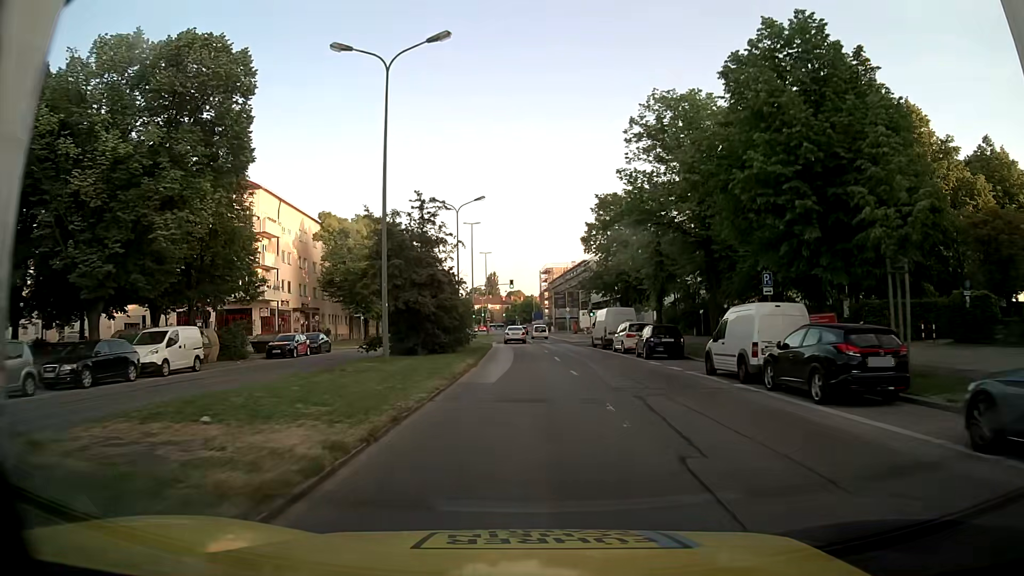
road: secondary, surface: asphalt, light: Day
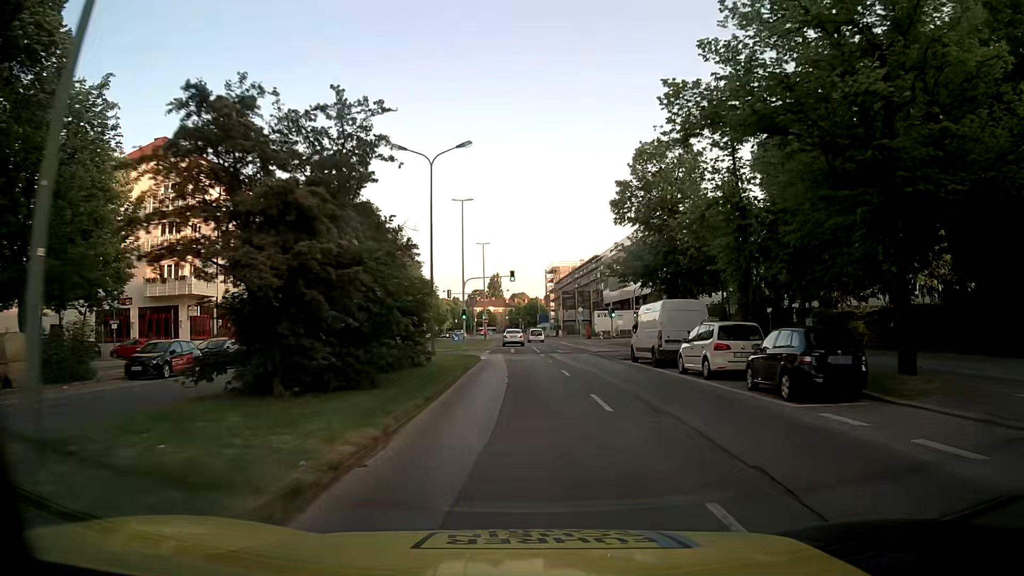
(0.0, +15.5) m; 0°
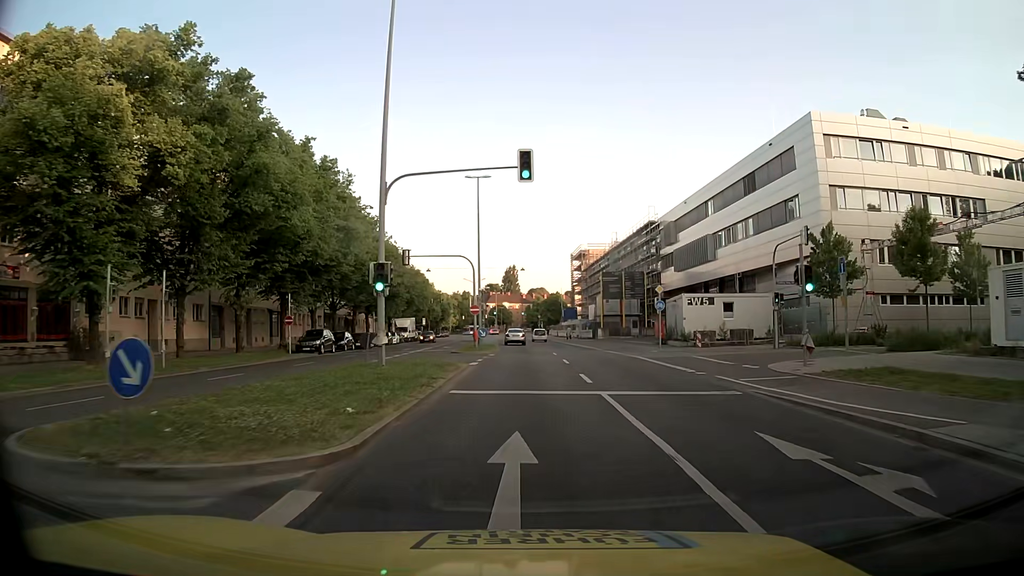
(-0.7, +38.8) m; -2°
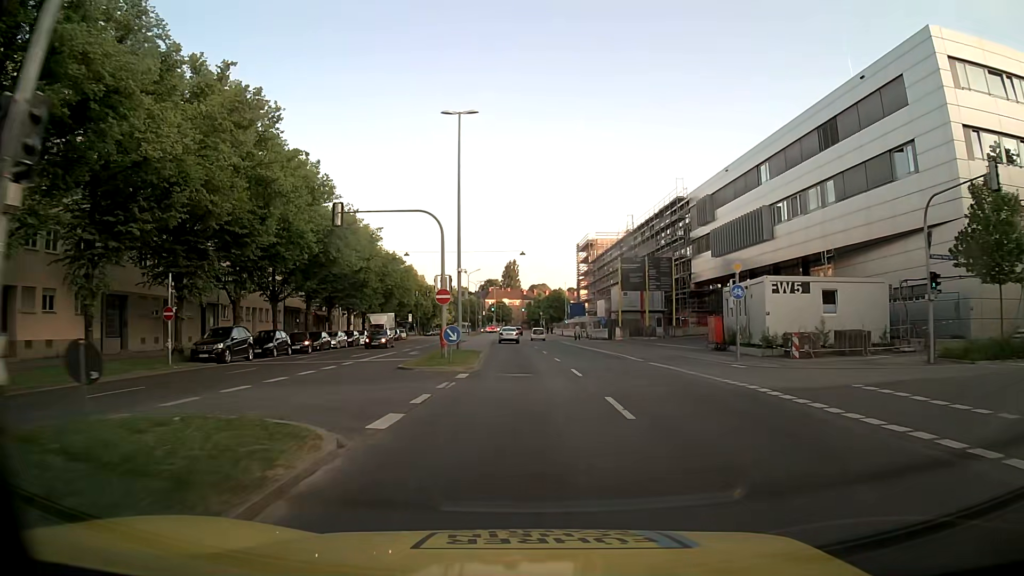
(+0.2, +15.5) m; 0°
(0, +10) (0, +20) (0, +30) (0, +40) (-1, +50) (-1, +60) (-1, +70) (-2, +80) (-3, +90) (-4, +100) m
